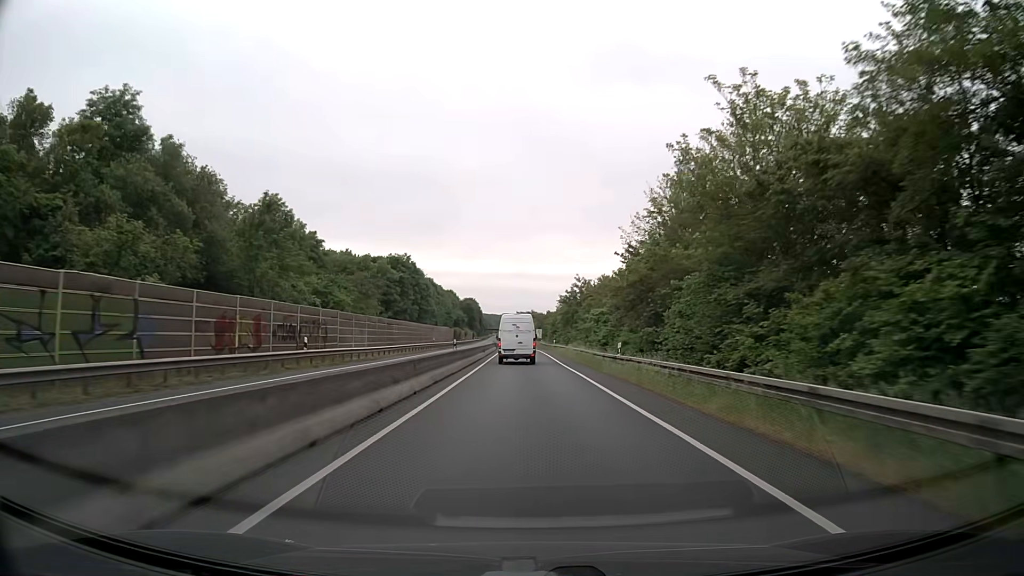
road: trunk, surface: asphalt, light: Day
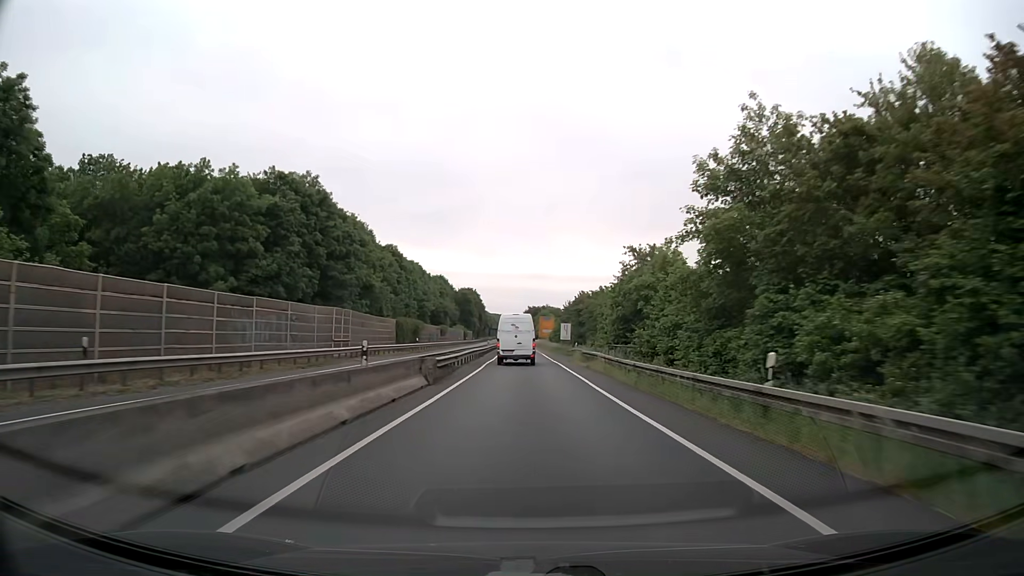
(-0.9, +66.5) m; -1°
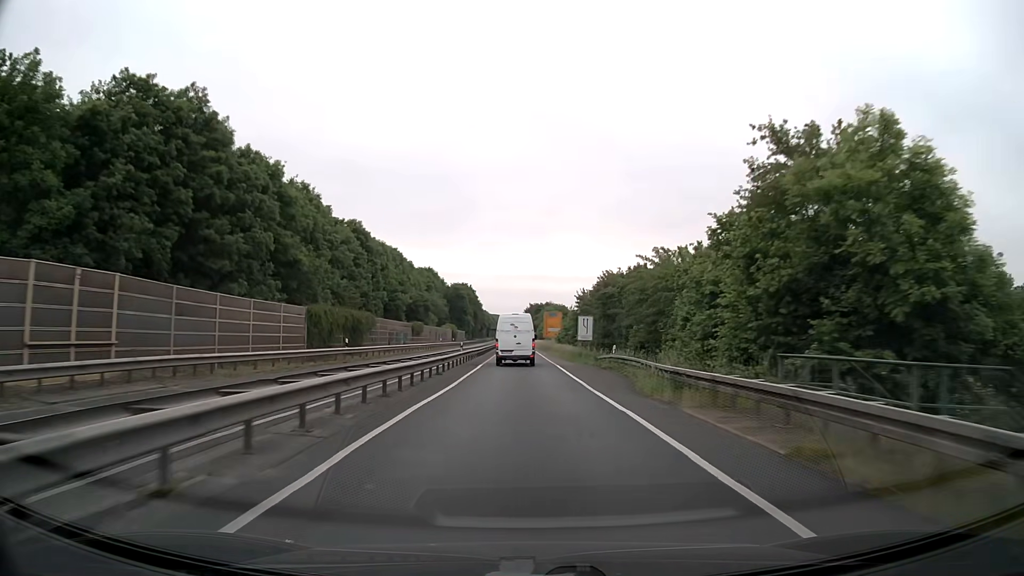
(-0.2, +26.5) m; 0°
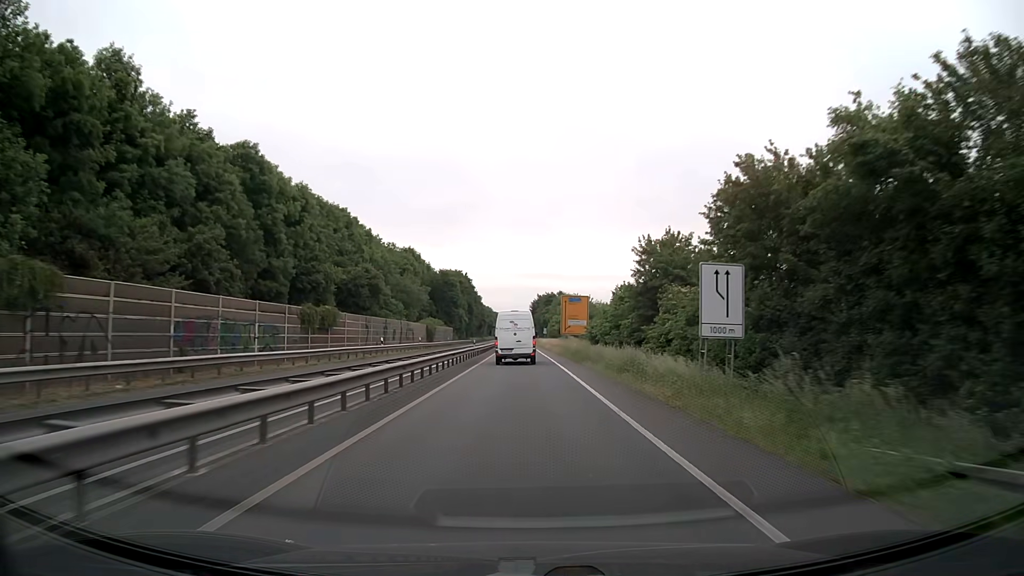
(-0.2, +39.3) m; 0°
